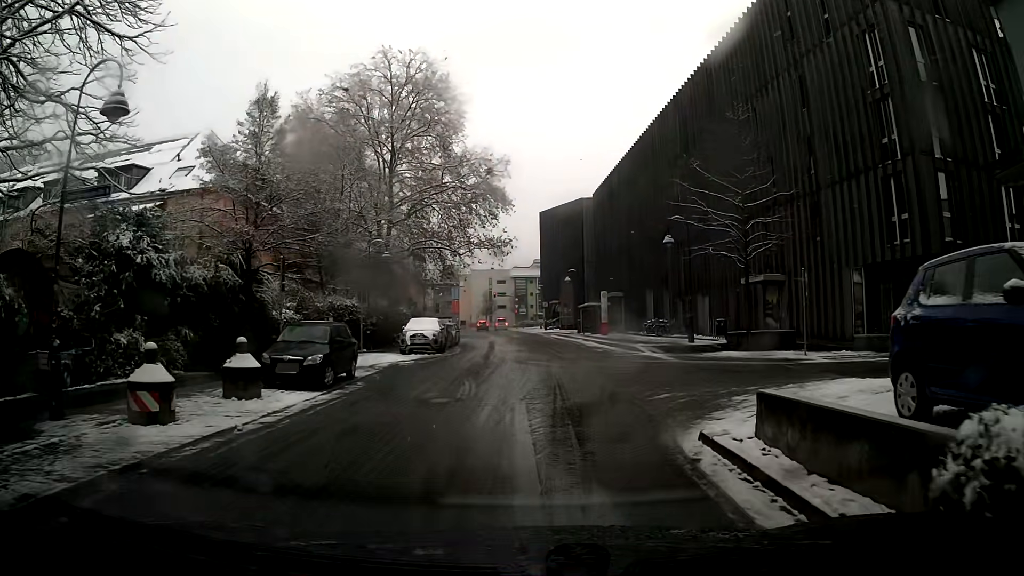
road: residential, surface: asphalt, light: Day
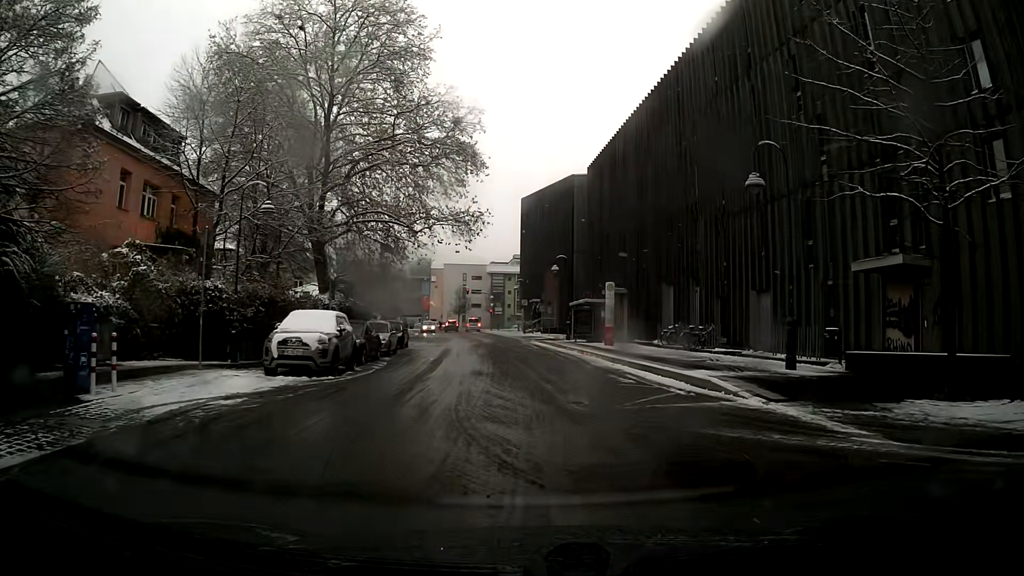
(0.0, +14.1) m; +1°
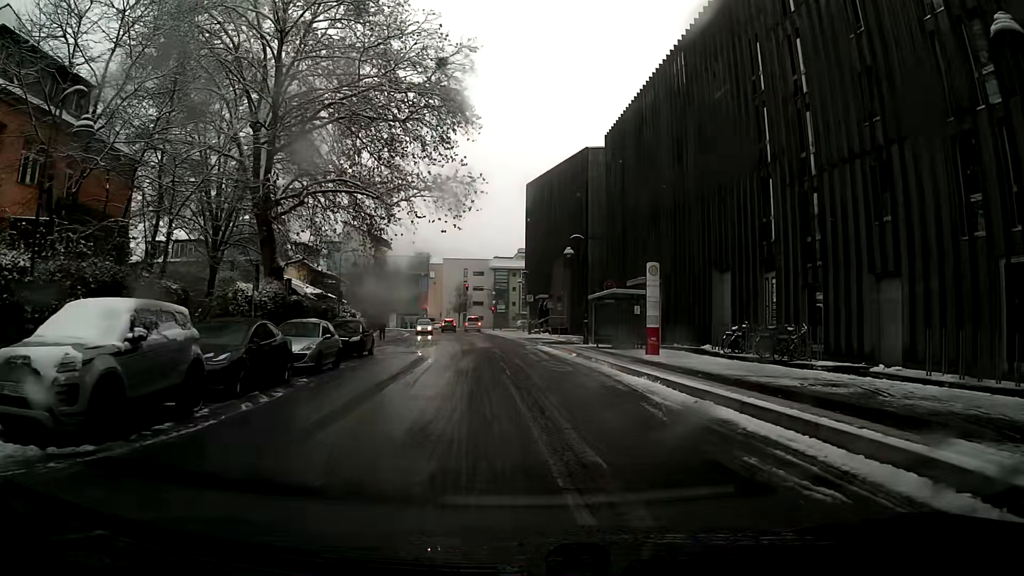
(0.0, +10.3) m; -1°
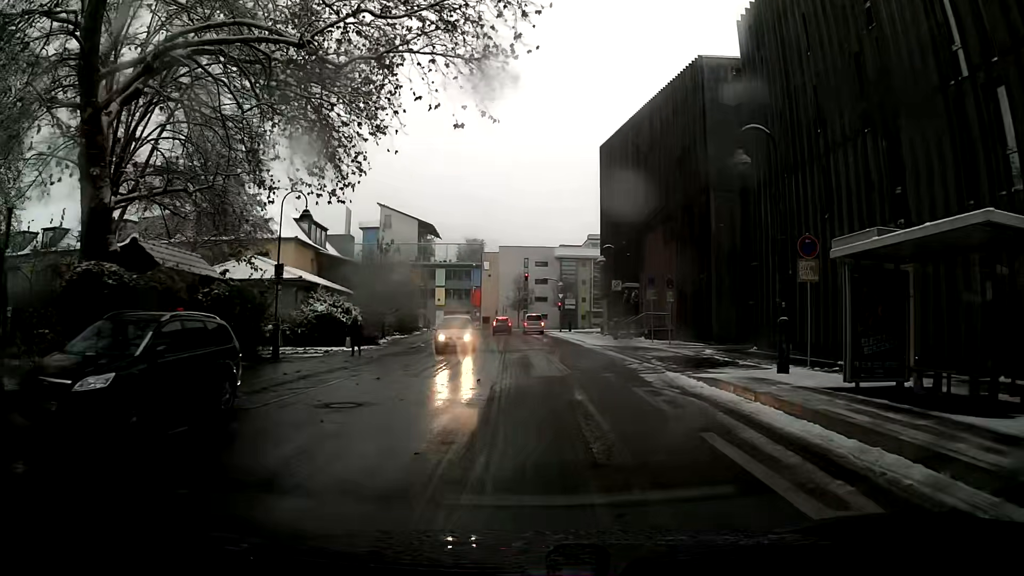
(-1.3, +20.0) m; -5°
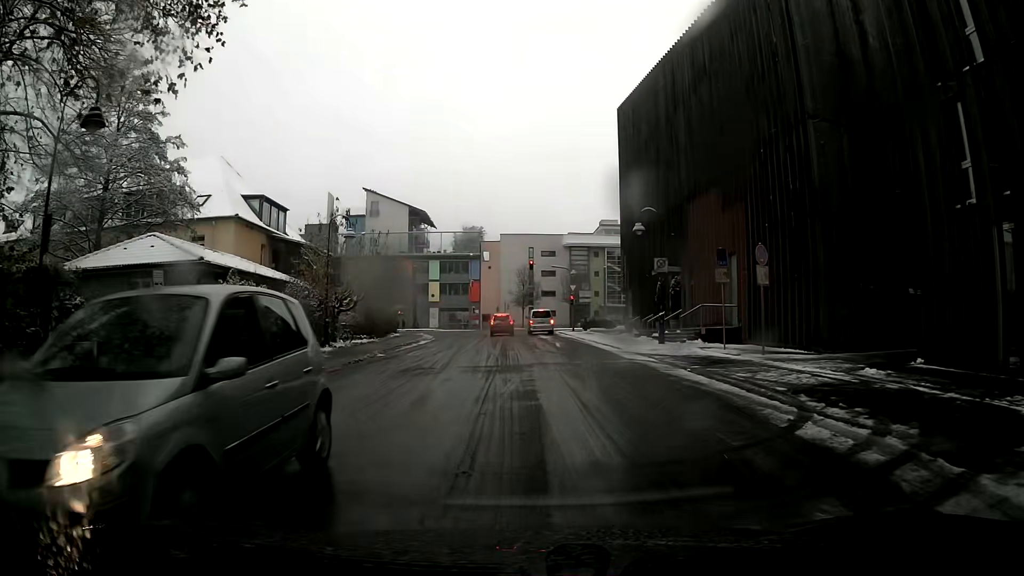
(0.0, +12.5) m; -1°
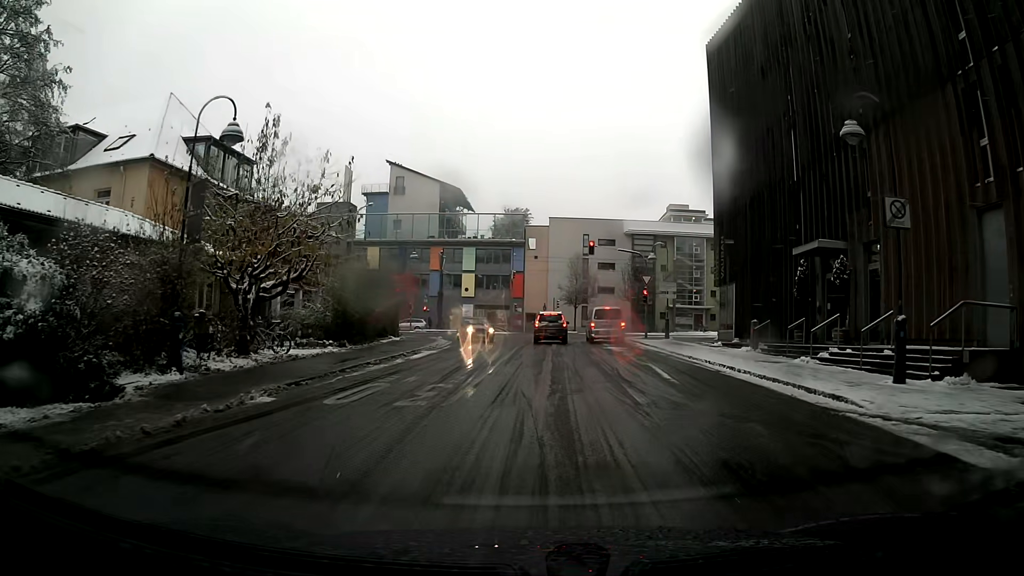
(-0.6, +15.9) m; -3°
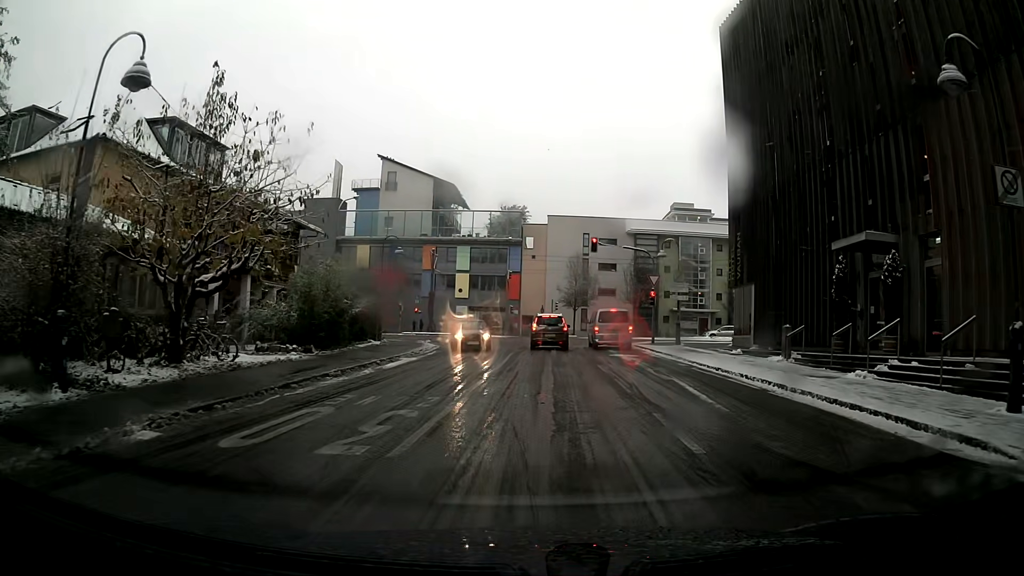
(0.0, +3.8) m; 0°
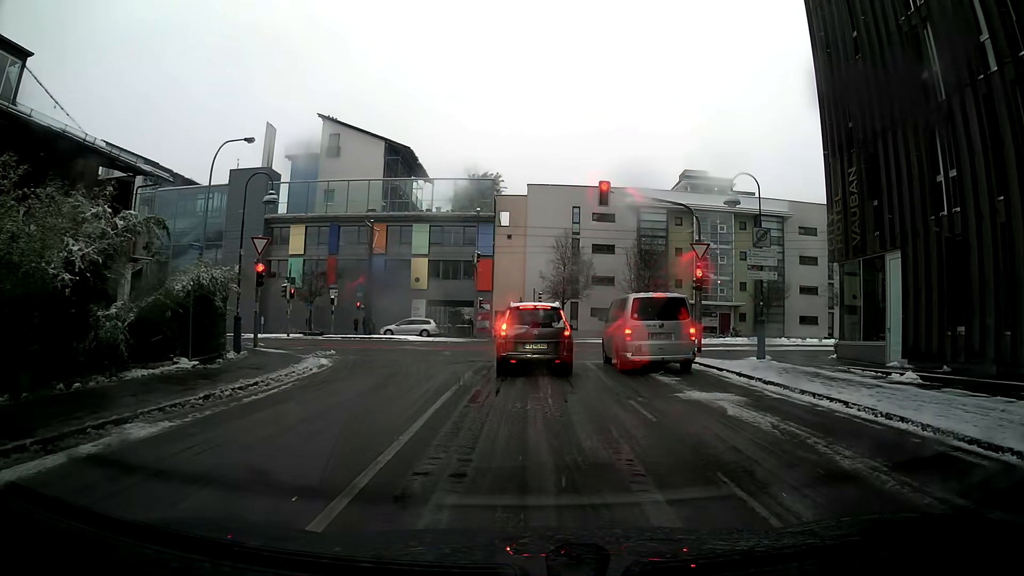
(+0.2, +15.7) m; +2°
(0, +10) (0, +20) (0, +30) (-1, +40) (-7, +47) (-17, +50) (-27, +50) (-37, +49) (-47, +48) (-57, +48) m
